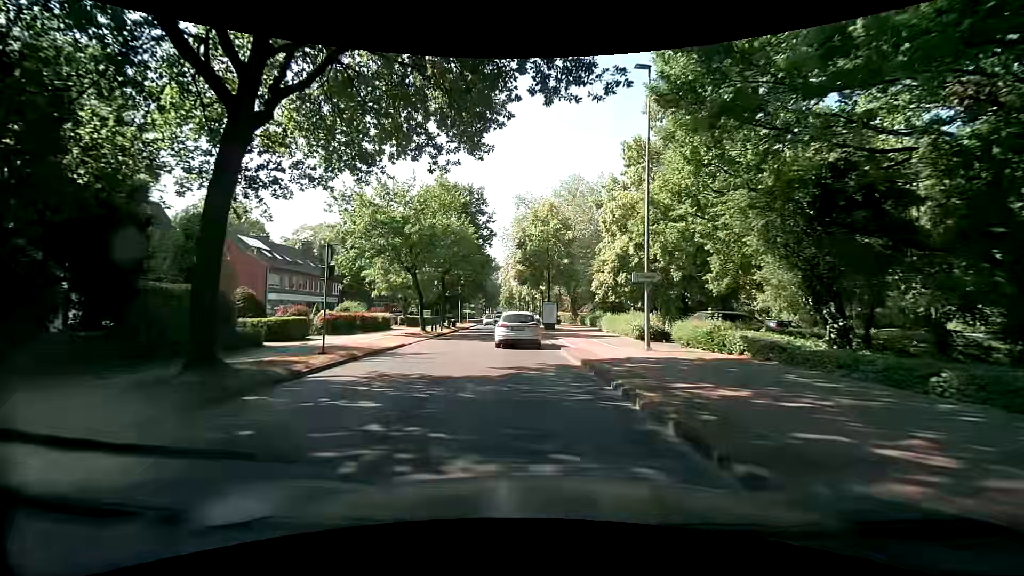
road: tertiary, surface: asphalt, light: Day
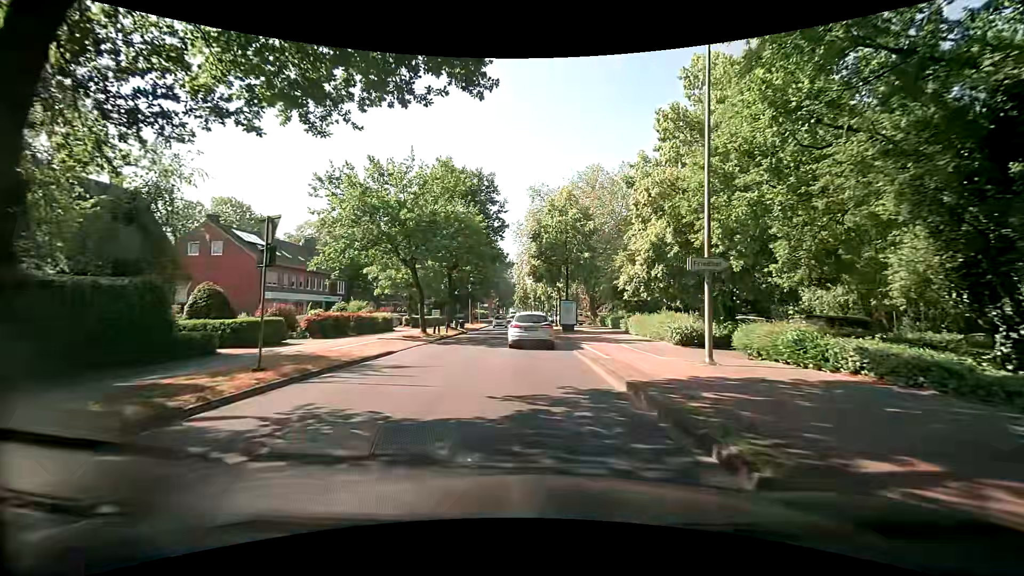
(0.0, +4.4) m; -2°
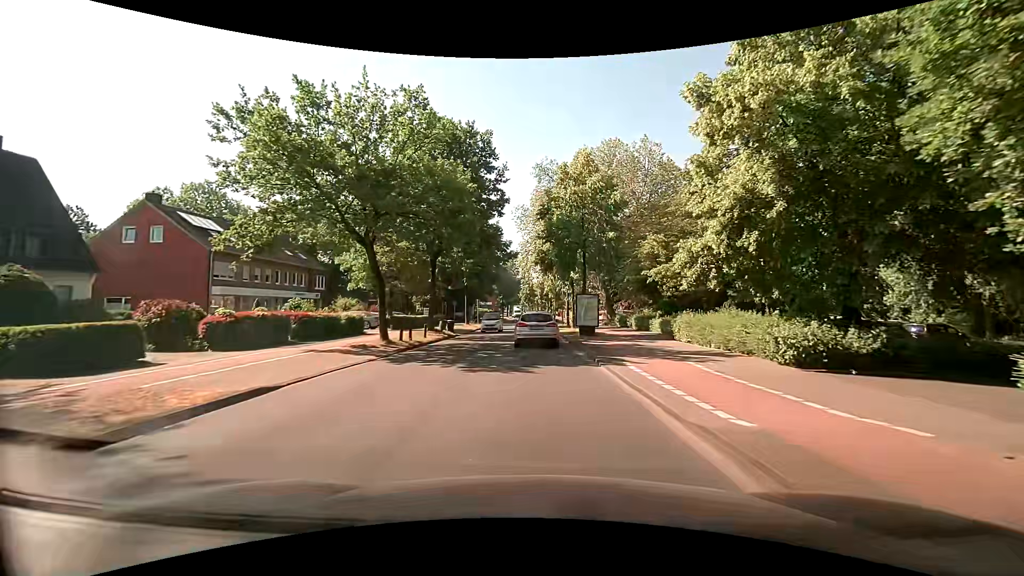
(-0.1, +8.9) m; -3°
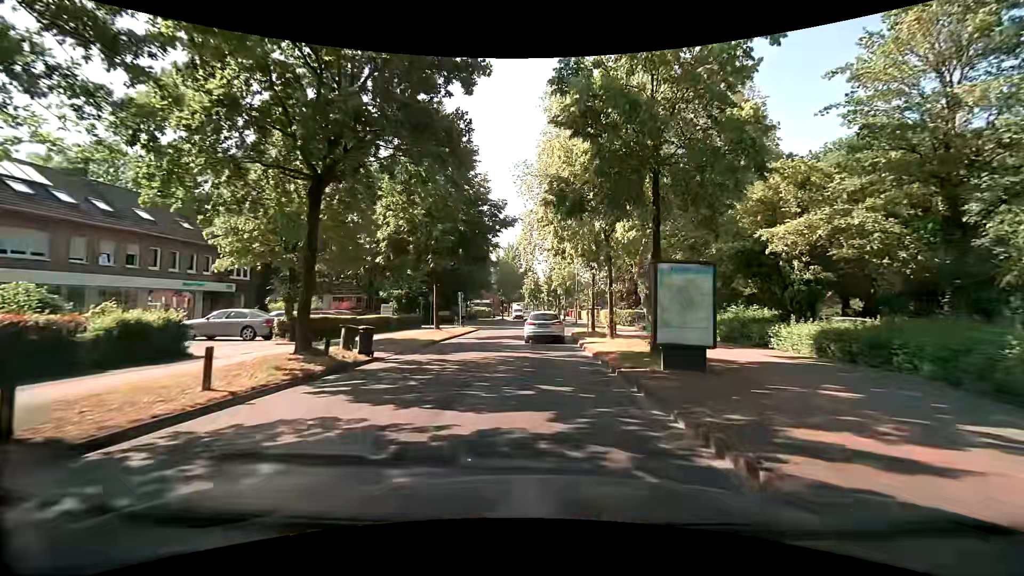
(+0.7, +17.6) m; +2°
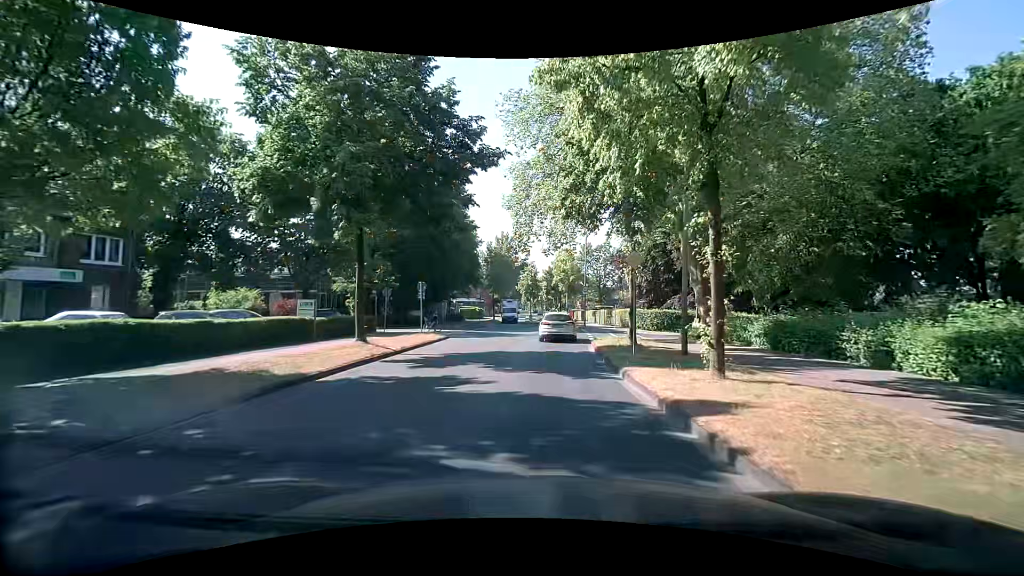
(-0.1, +13.6) m; 0°
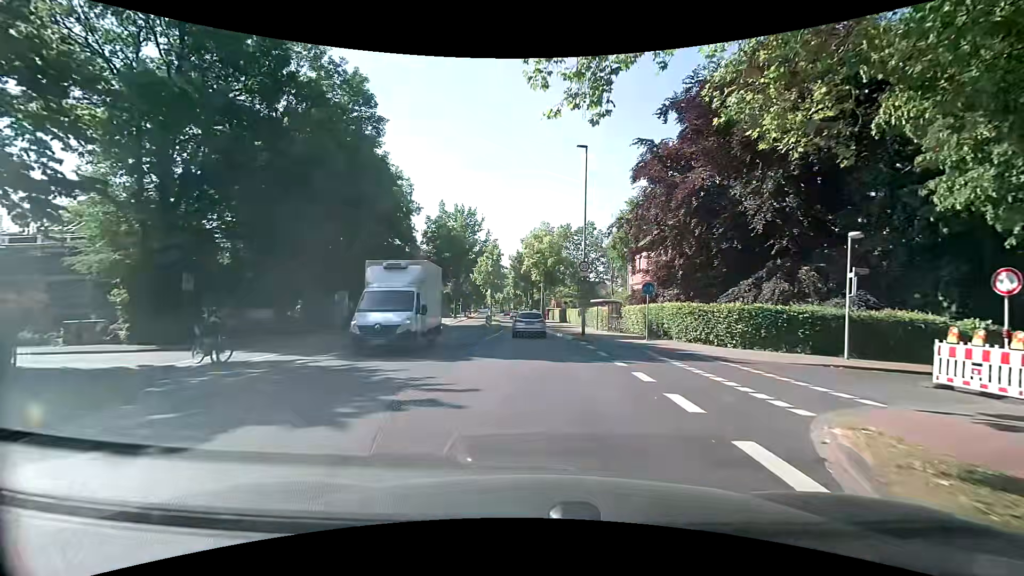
(+0.3, +23.4) m; +5°
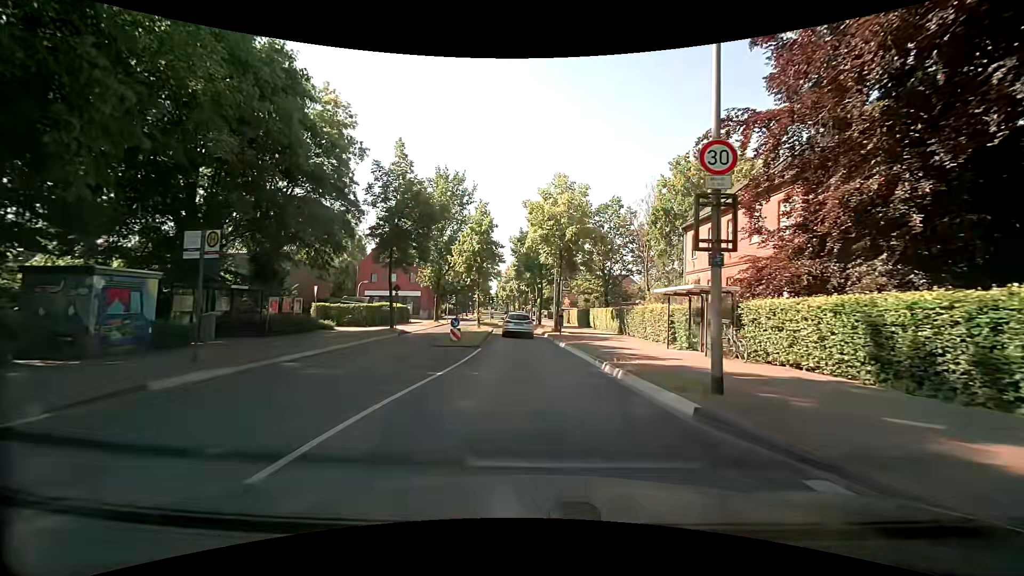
(-0.7, +18.9) m; -3°
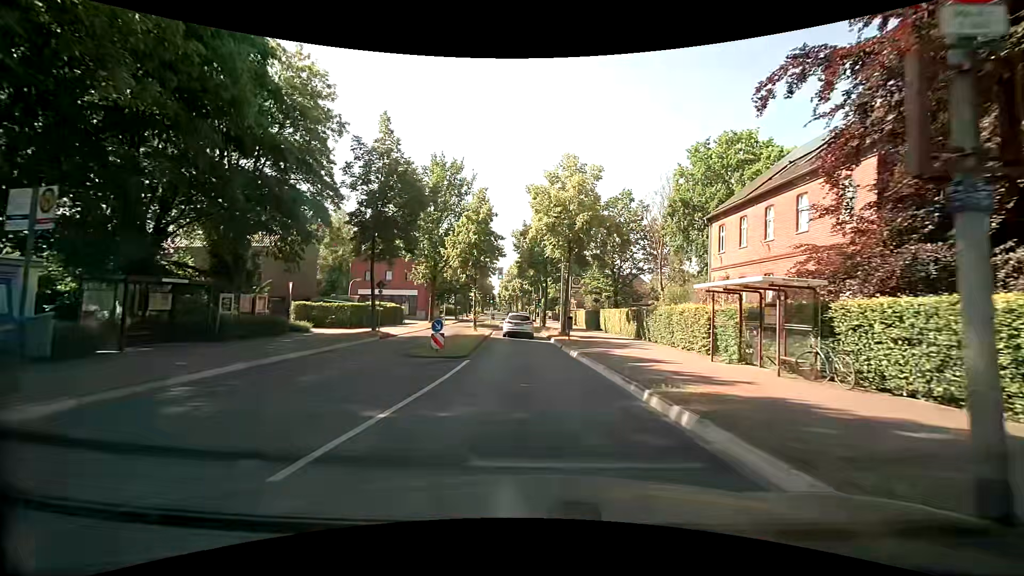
(0.0, +4.5) m; 0°
(0, +10) (0, +20) (0, +30) (-1, +40) (-1, +50) (-1, +60) (-2, +70) (-3, +80) (-4, +90) (-5, +100) m
